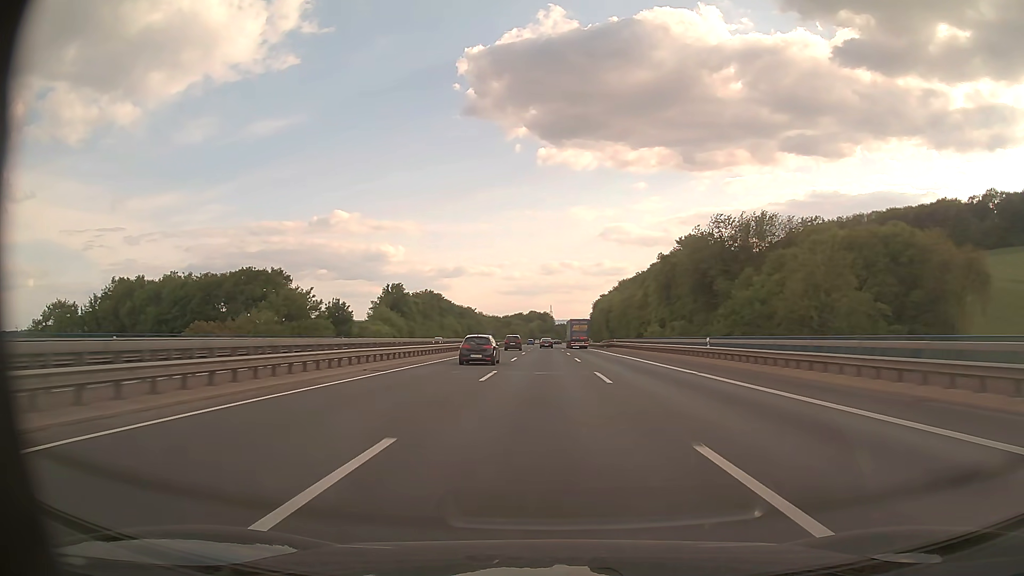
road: motorway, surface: asphalt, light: Day
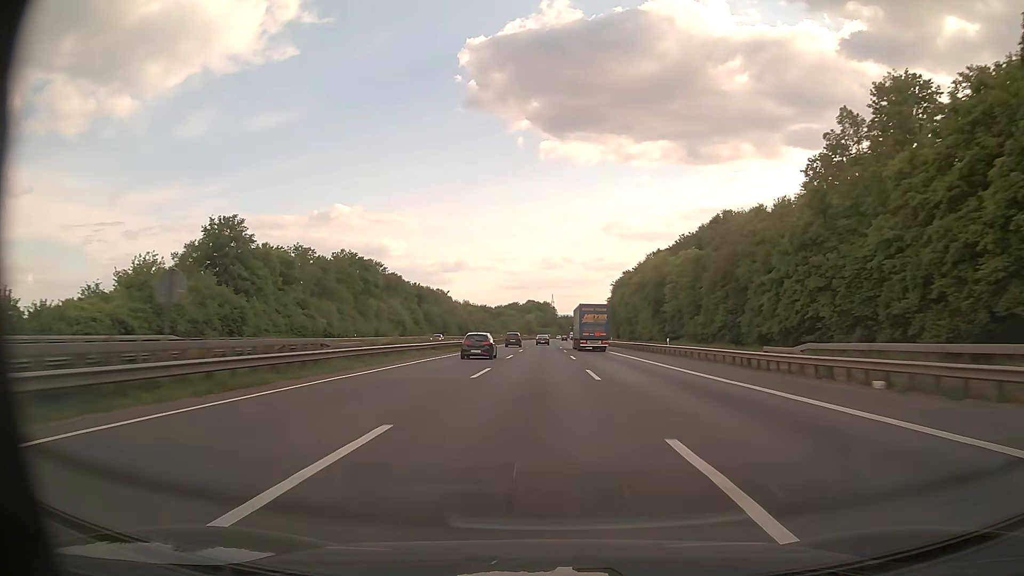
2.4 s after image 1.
(+0.1, +89.4) m; 0°
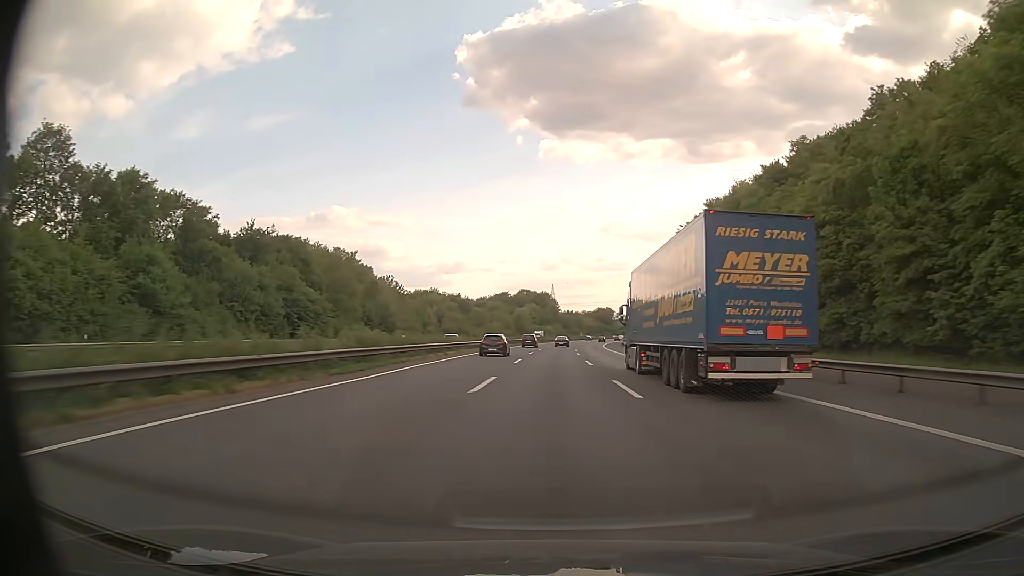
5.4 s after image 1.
(-0.2, +112.7) m; 0°
(0, +10) (0, +20) (0, +30) (0, +40) (+1, +50) (+1, +60) (+1, +70) (+1, +80) (+2, +90) (+2, +100) m
